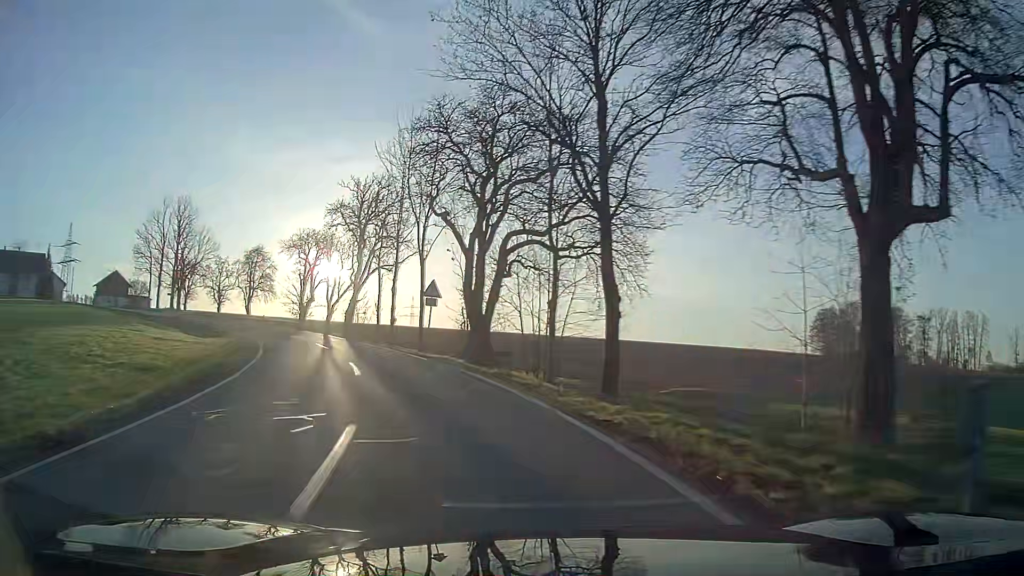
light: Day
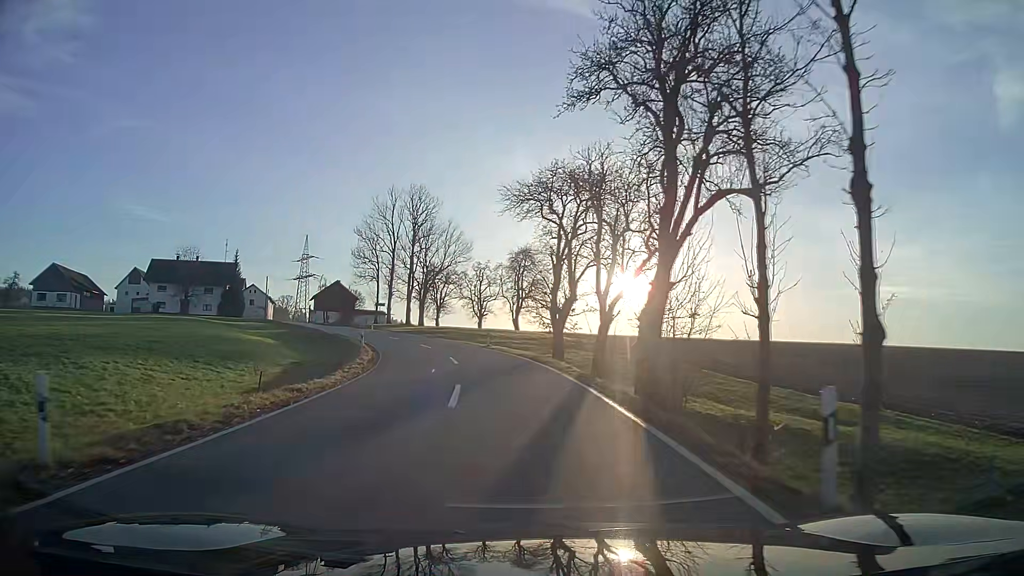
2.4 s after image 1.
(-7.6, +29.7) m; -25°
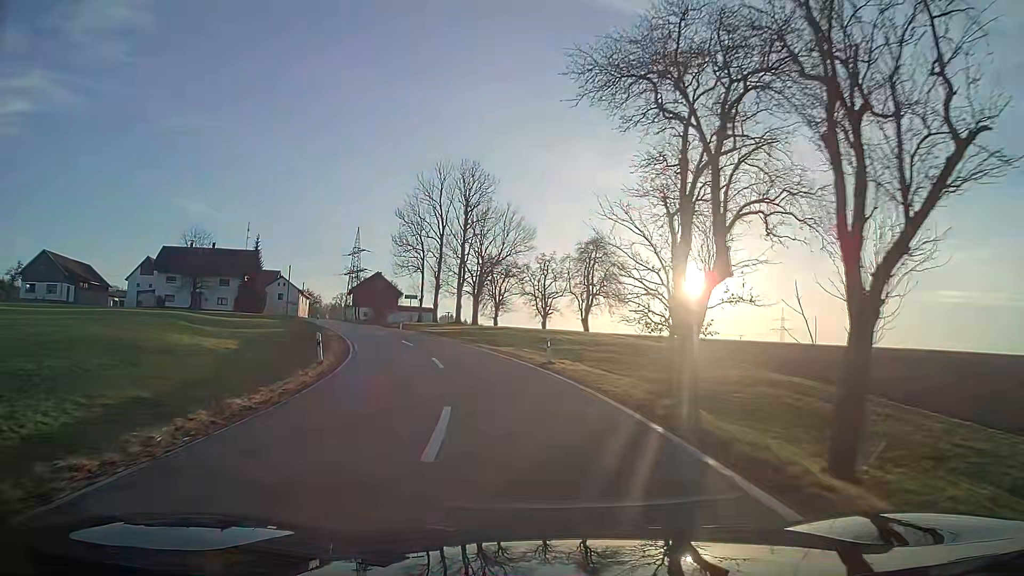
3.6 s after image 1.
(-0.9, +17.0) m; -6°
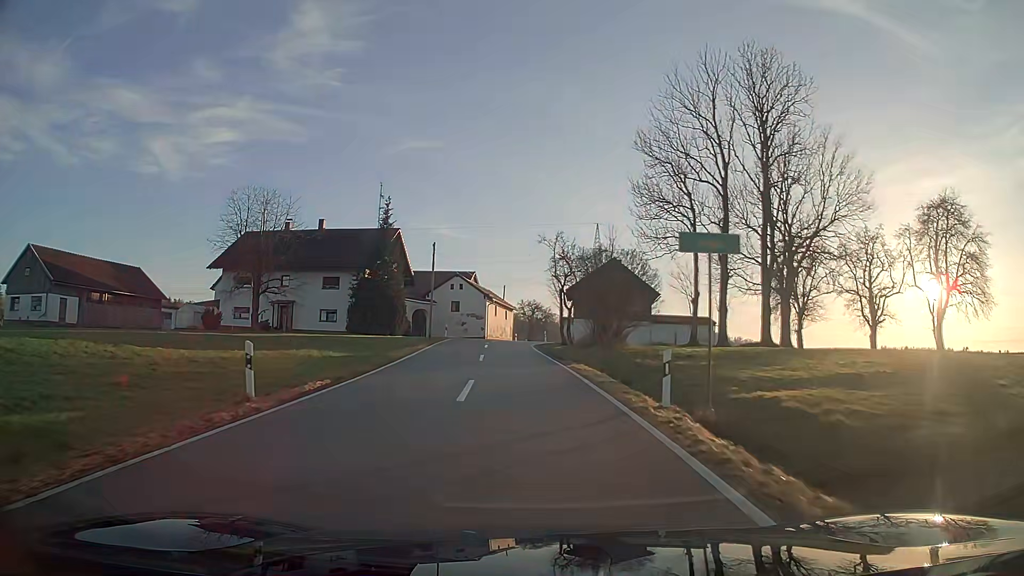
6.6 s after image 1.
(-8.0, +43.4) m; -20°
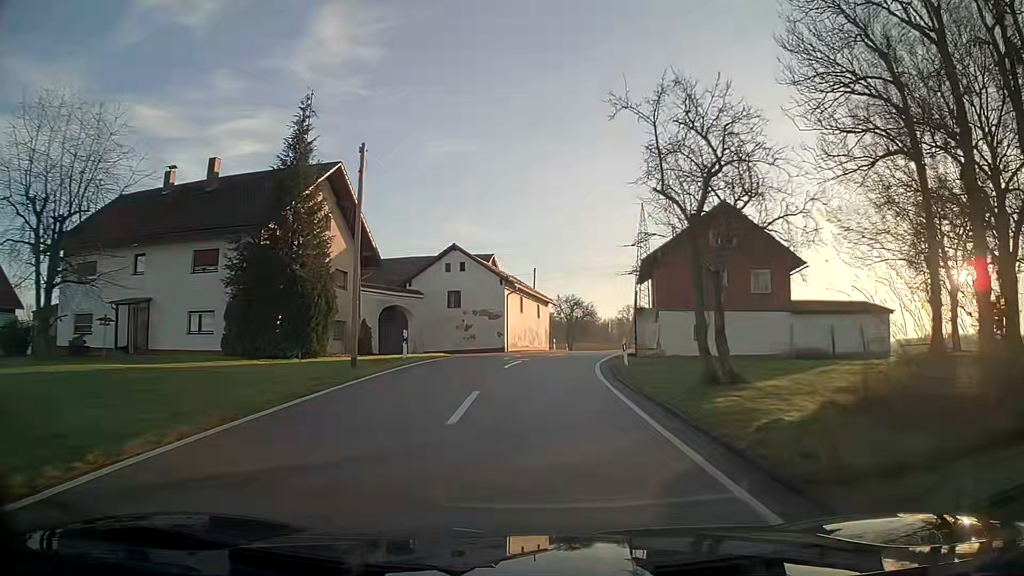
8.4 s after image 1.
(-0.6, +27.1) m; -2°
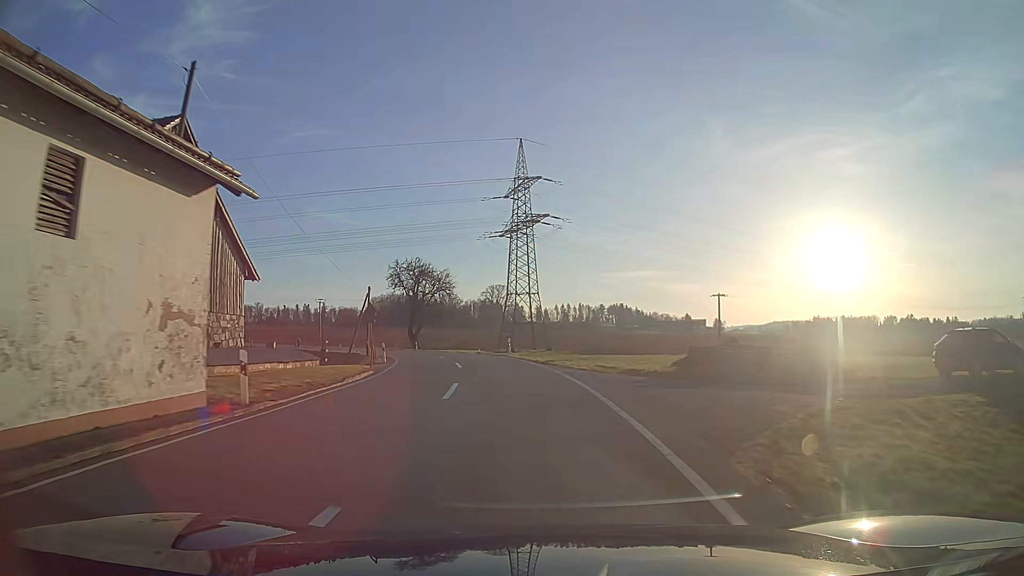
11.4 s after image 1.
(+4.9, +44.1) m; +11°
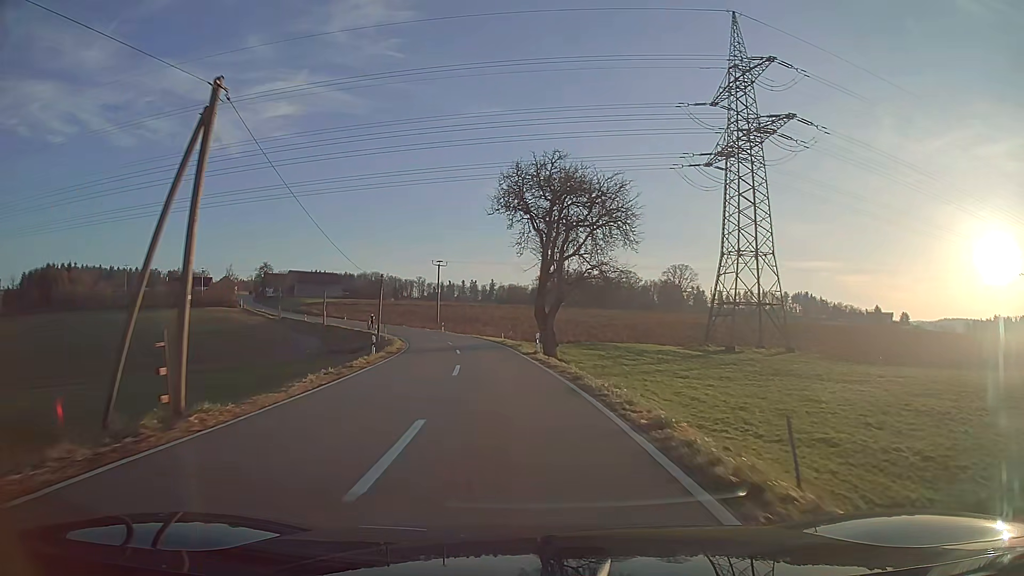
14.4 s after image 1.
(-5.6, +44.5) m; -15°
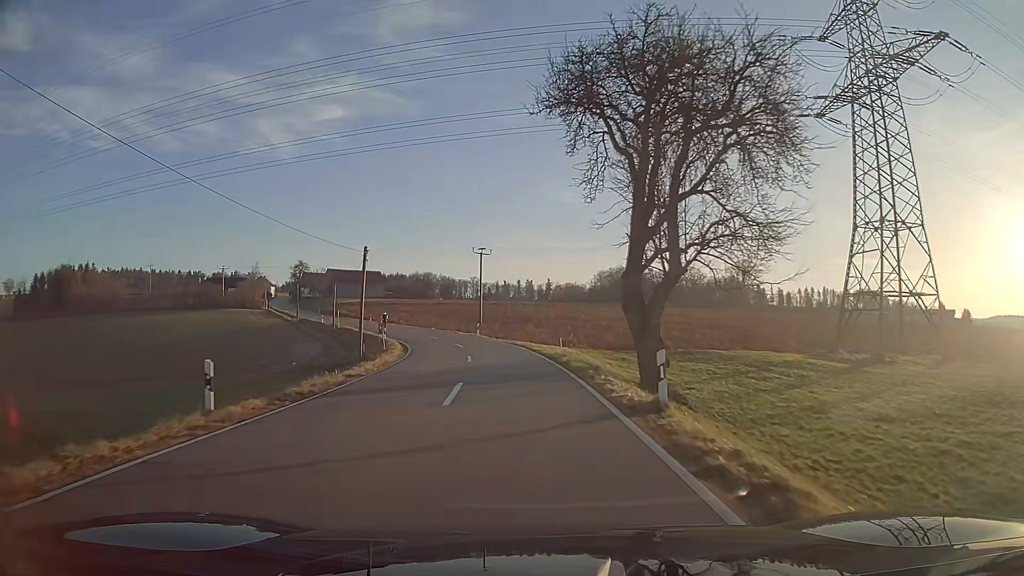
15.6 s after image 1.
(-0.8, +18.8) m; -5°
(0, +10) (-1, +20) (-2, +30) (-4, +40) (-6, +49) (-10, +59) (-14, +68) (-18, +77) (-22, +86) (-26, +95) m
